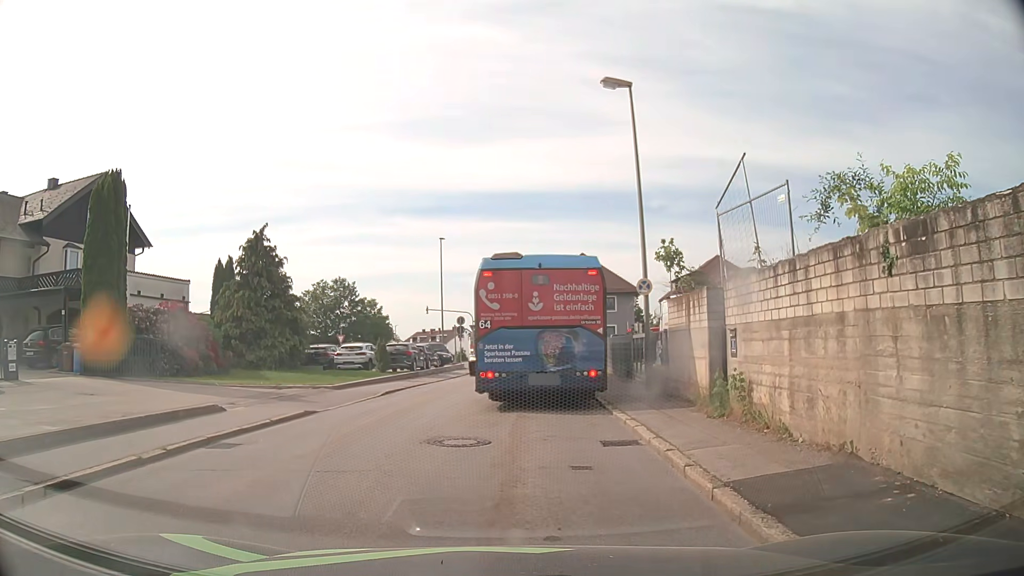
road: residential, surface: asphalt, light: Day
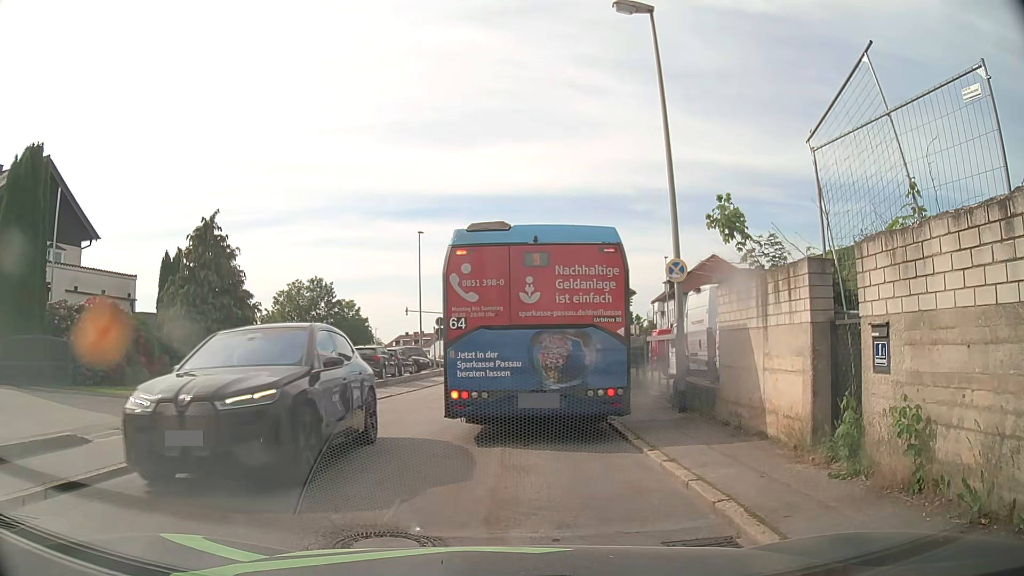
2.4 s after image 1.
(+0.1, +4.4) m; +3°
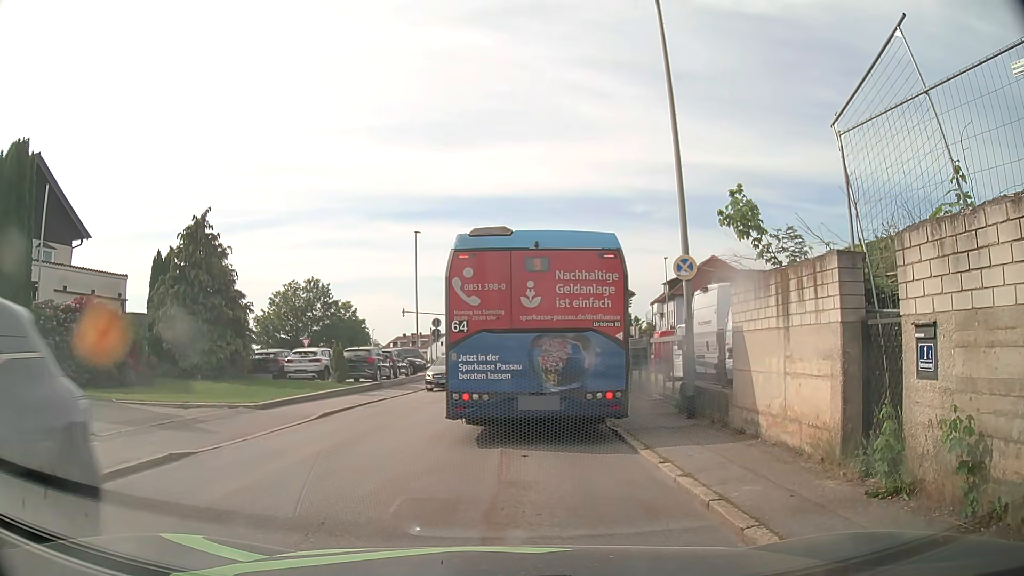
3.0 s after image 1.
(0.0, +0.8) m; 0°
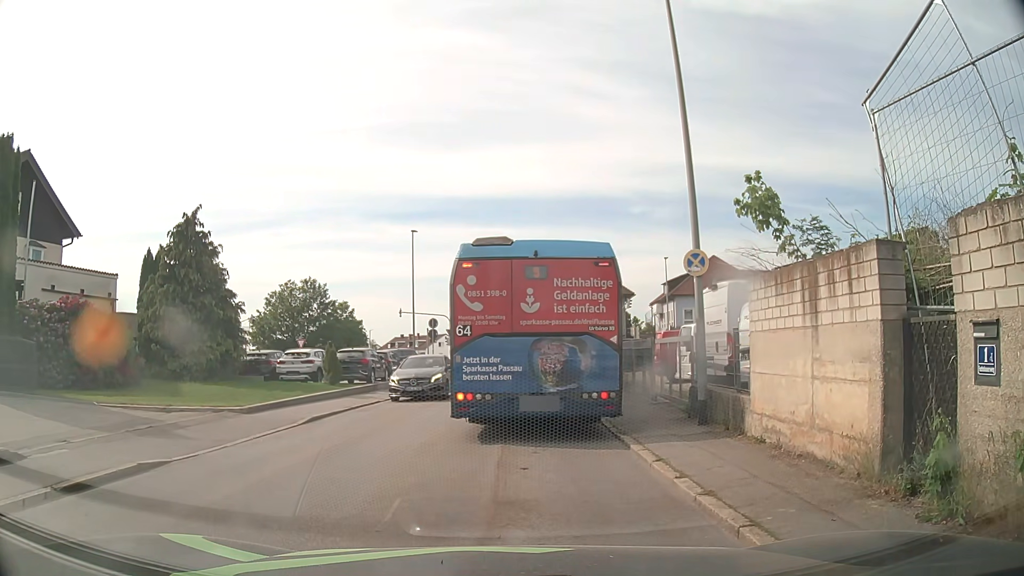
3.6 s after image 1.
(0.0, +0.8) m; -1°
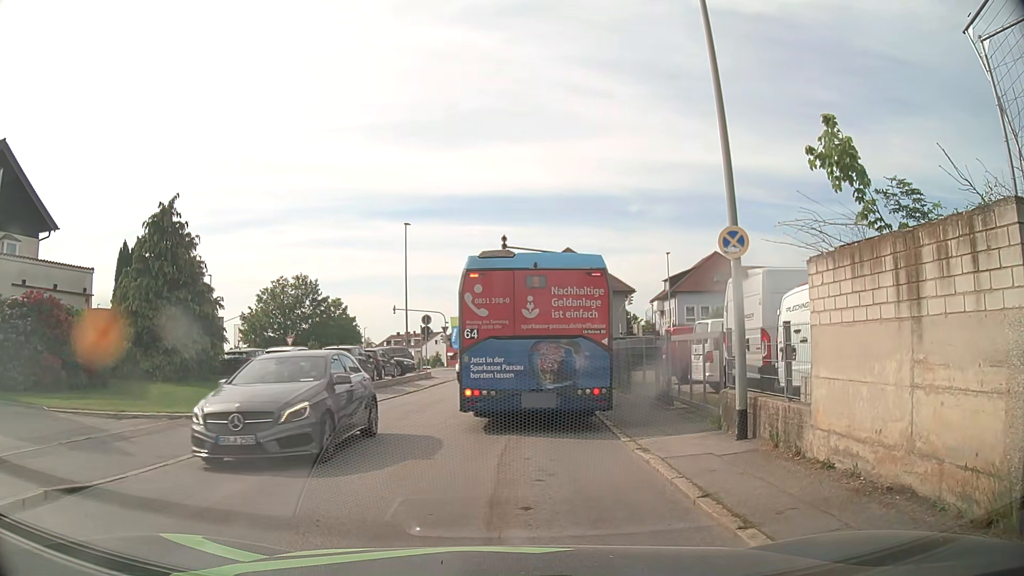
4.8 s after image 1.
(0.0, +2.0) m; +2°
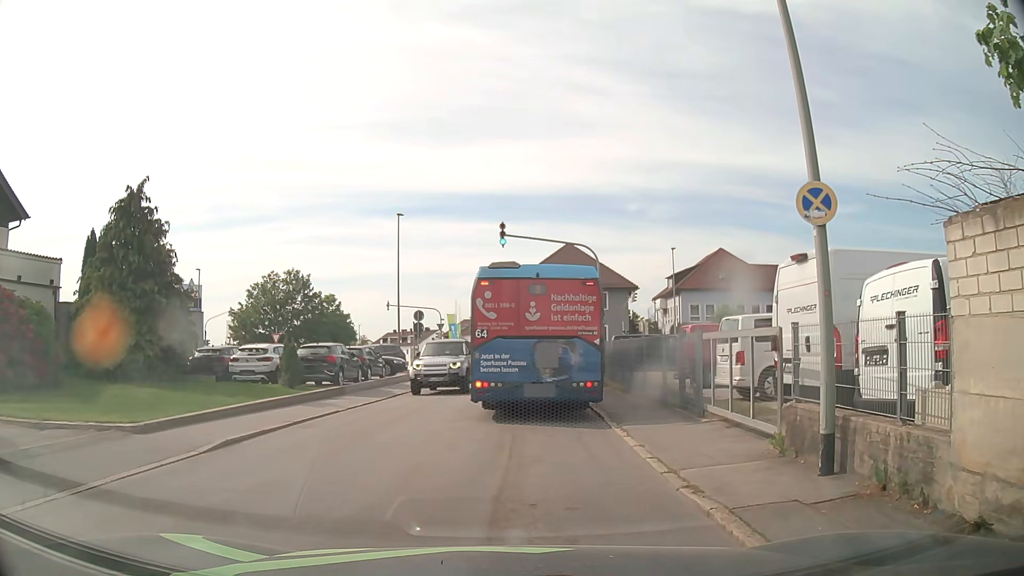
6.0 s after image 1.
(0.0, +2.6) m; 0°
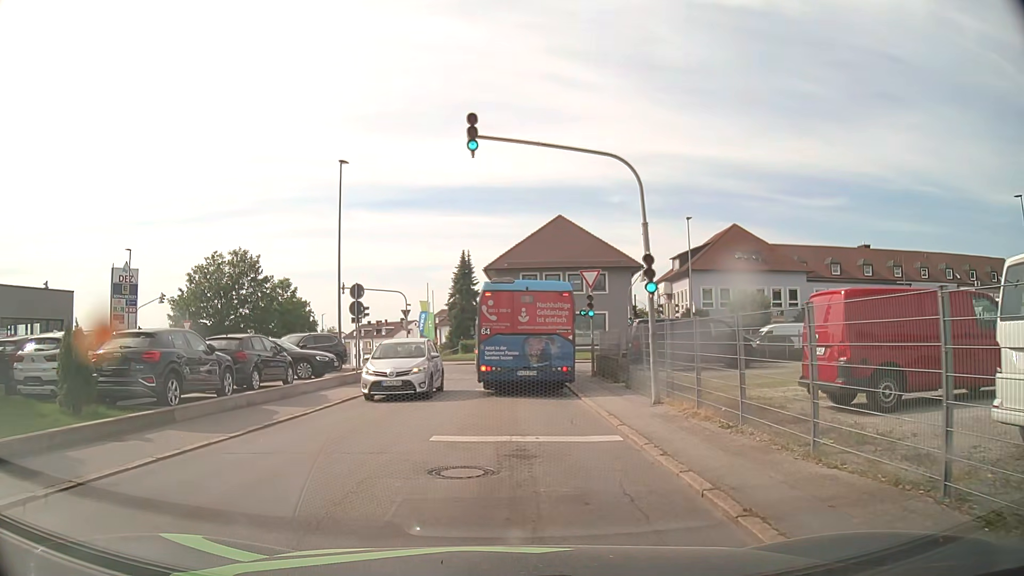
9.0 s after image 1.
(+0.1, +11.4) m; 0°
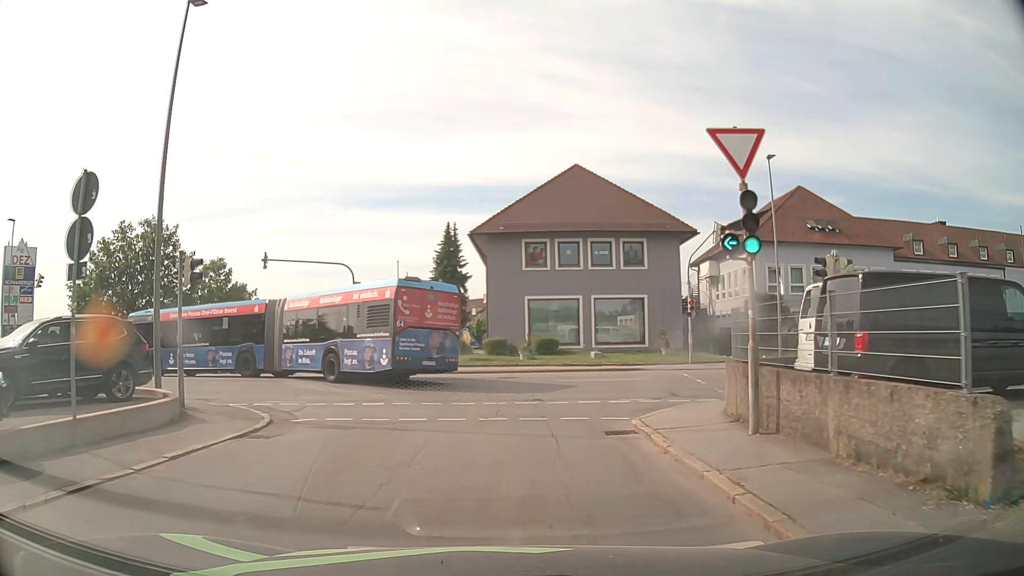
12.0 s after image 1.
(+0.3, +17.2) m; +1°
(0, +10) (-3, +19) (-10, +26) (-20, +29) (-30, +30) (-40, +30) (-50, +31) (-60, +31) (-70, +31) (-80, +32) m
